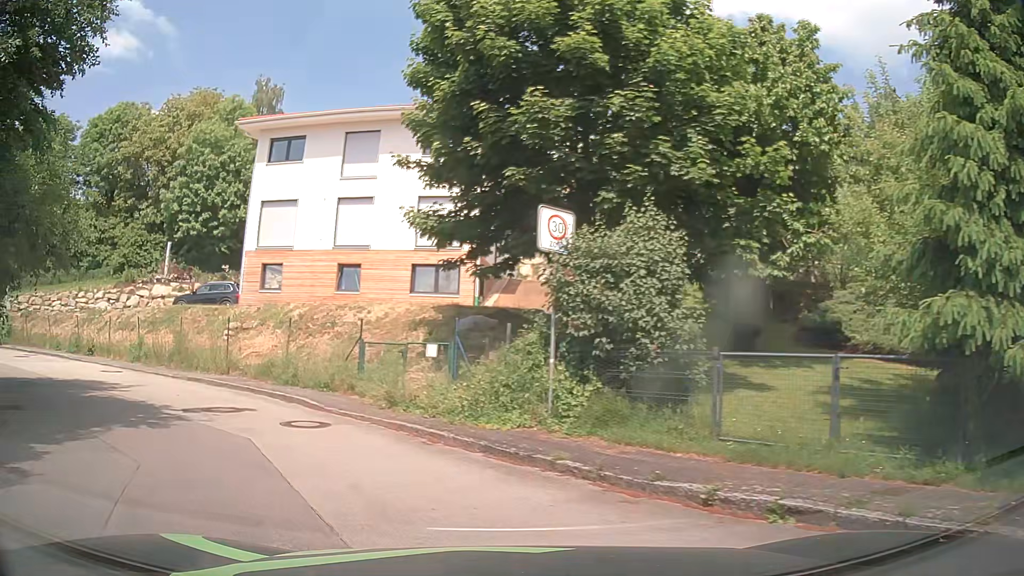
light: Day
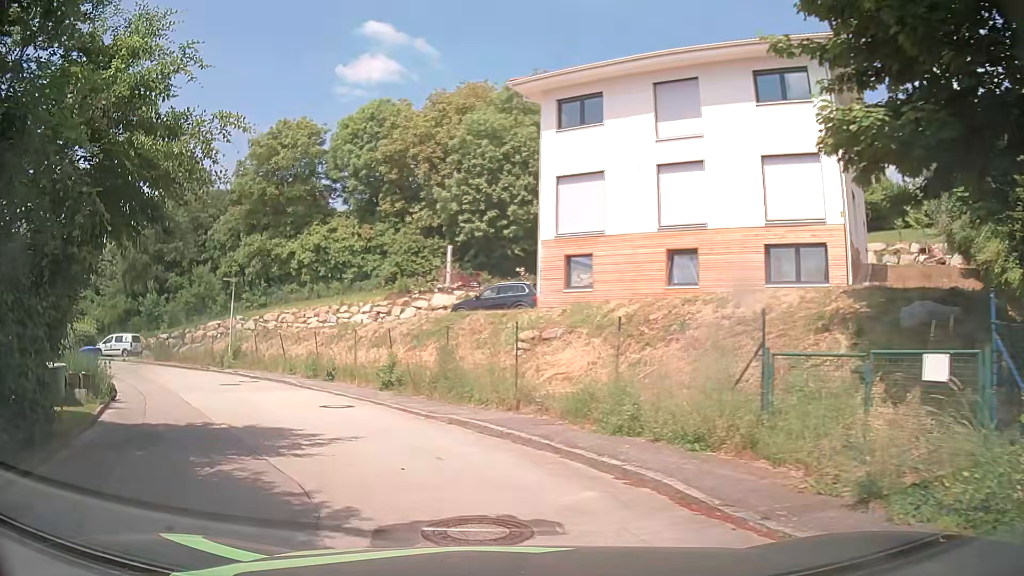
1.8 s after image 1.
(-1.6, +6.9) m; -26°
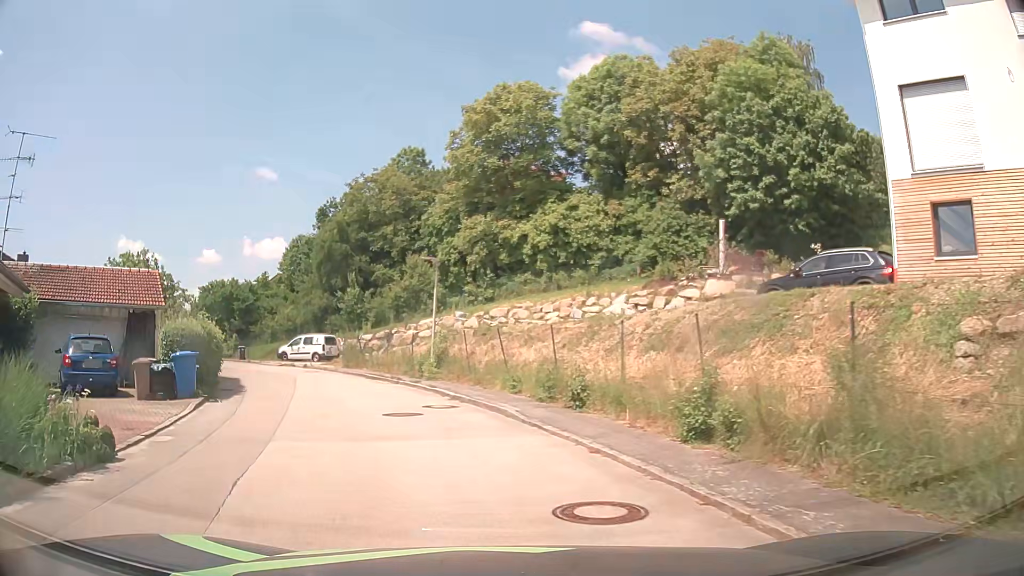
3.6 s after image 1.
(-1.6, +9.1) m; -19°
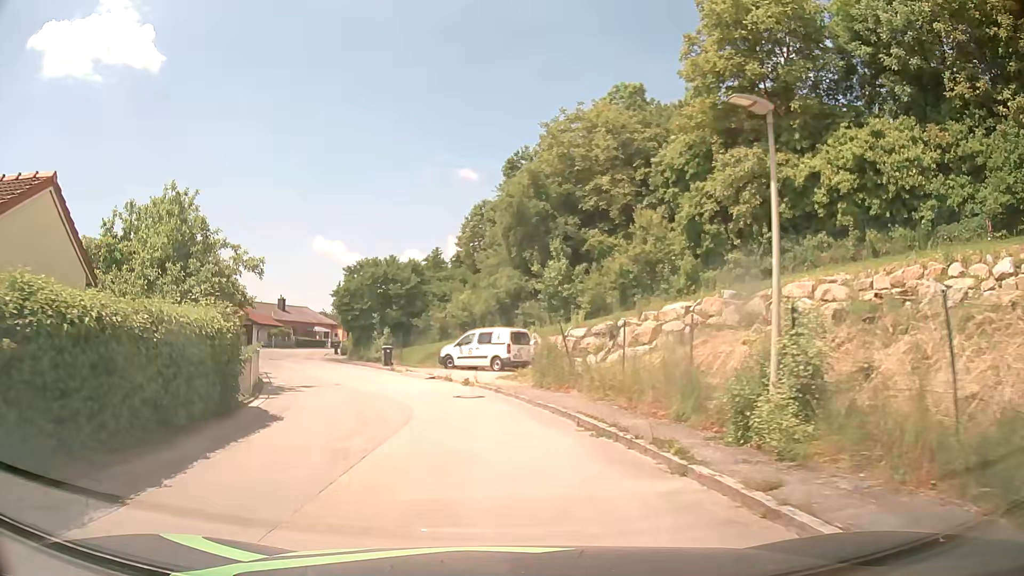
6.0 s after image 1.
(-2.8, +15.6) m; -18°
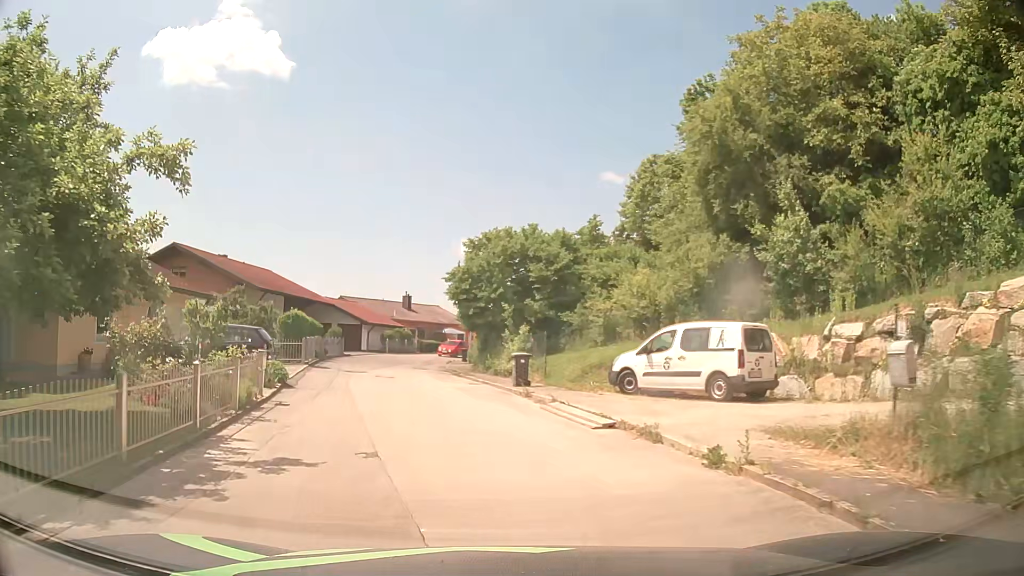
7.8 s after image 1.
(-1.4, +12.7) m; -12°
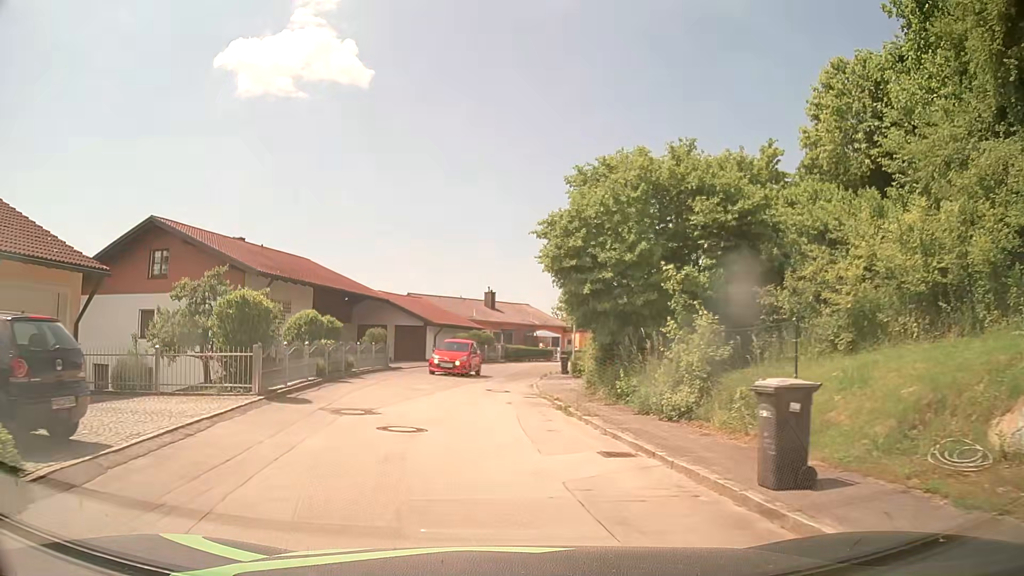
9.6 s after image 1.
(-1.1, +13.3) m; -8°
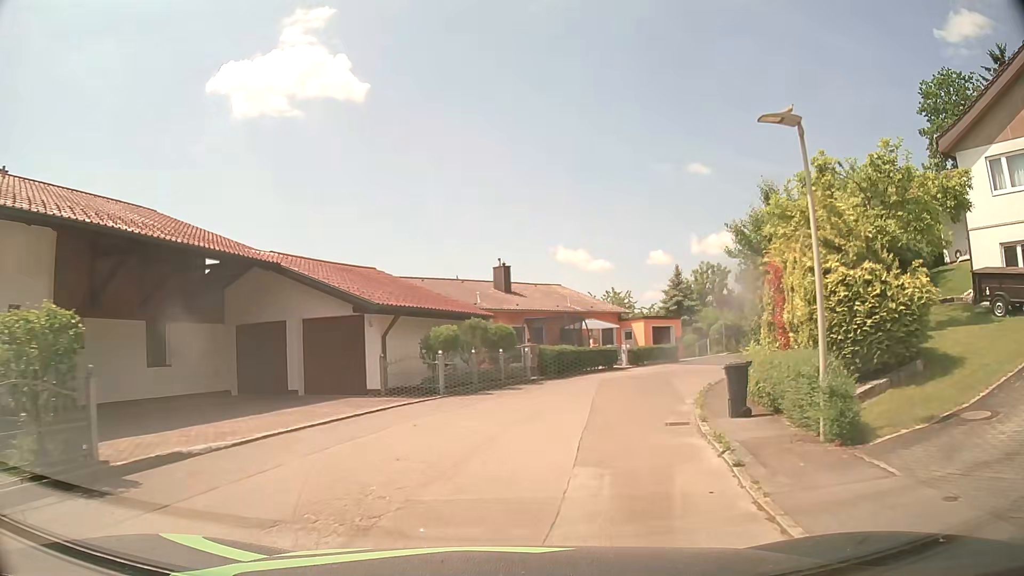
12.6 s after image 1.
(-0.8, +22.8) m; -2°
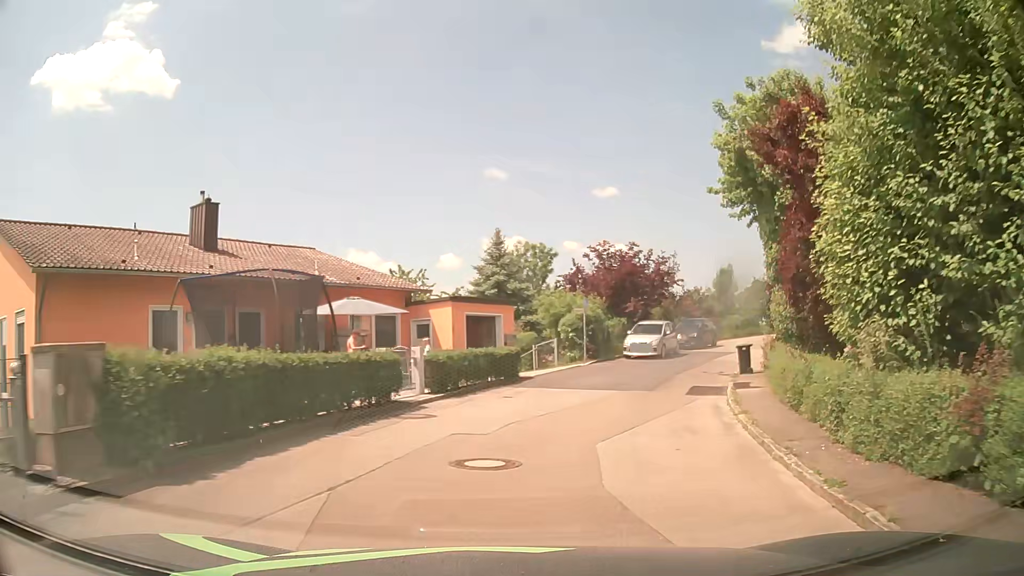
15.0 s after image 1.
(+2.5, +18.2) m; +18°
(+1, +10) (+4, +19) (+8, +29) (+13, +37) (+19, +45) (+26, +53) (+33, +59) (+41, +65) (+50, +71) (+59, +75) m
